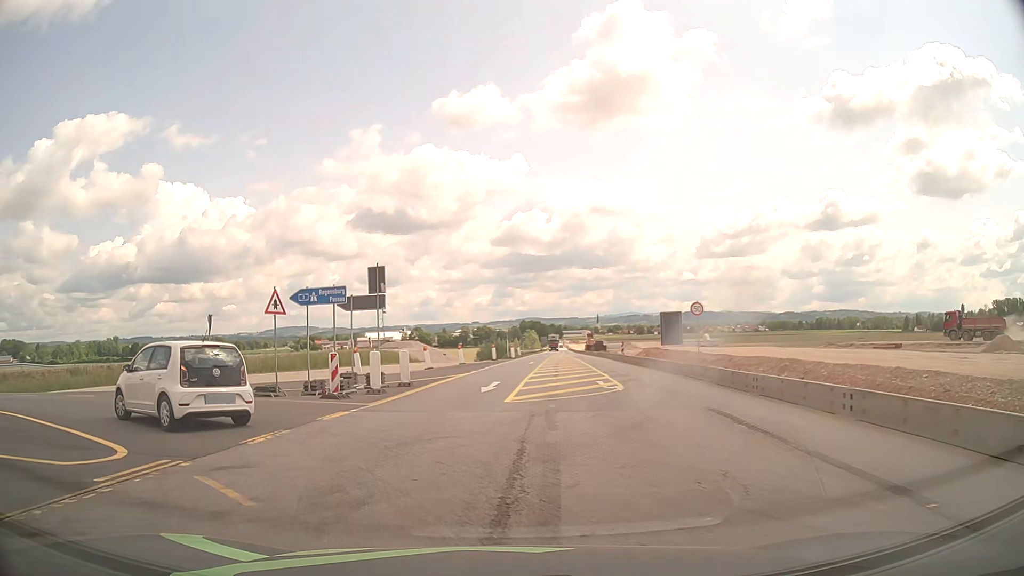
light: Day
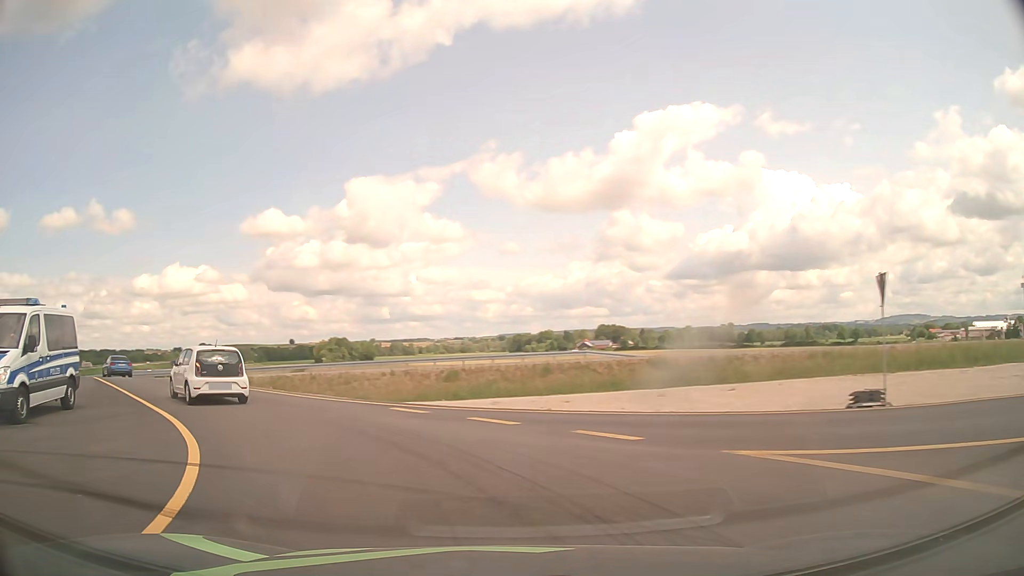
(-5.4, +12.2) m; -52°
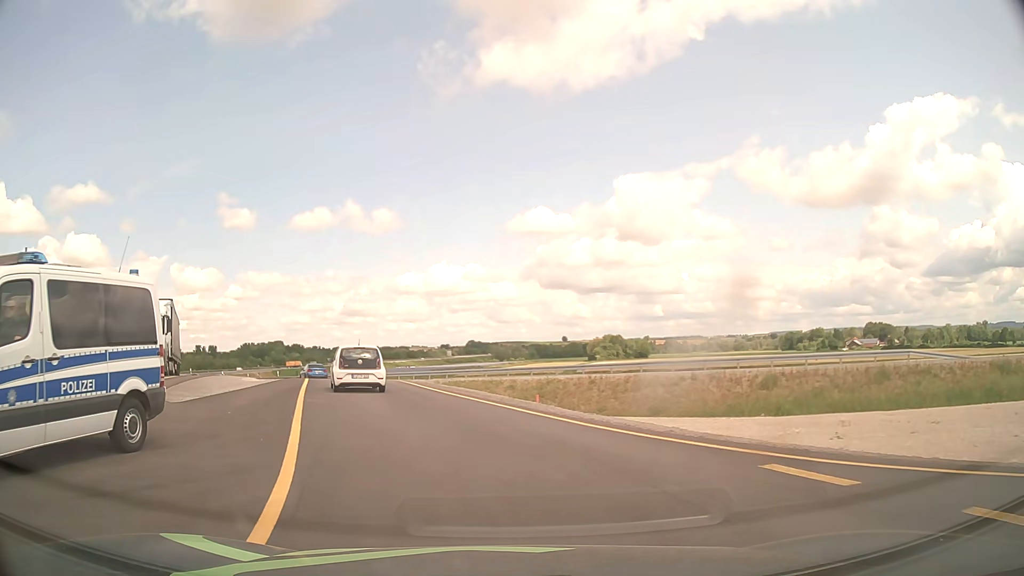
(-2.0, +7.9) m; -24°
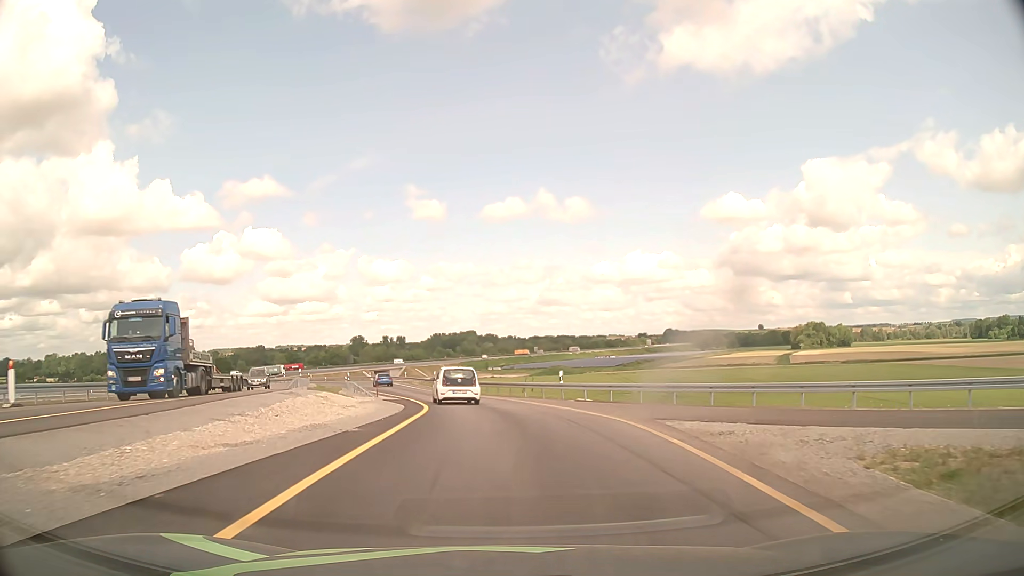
(-5.6, +27.6) m; -16°
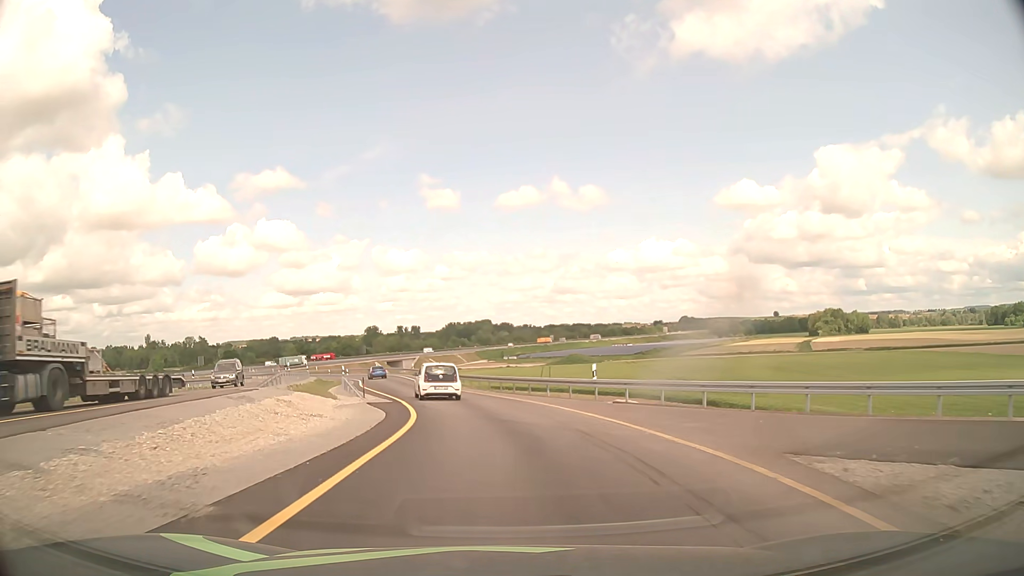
(-0.1, +7.0) m; -1°
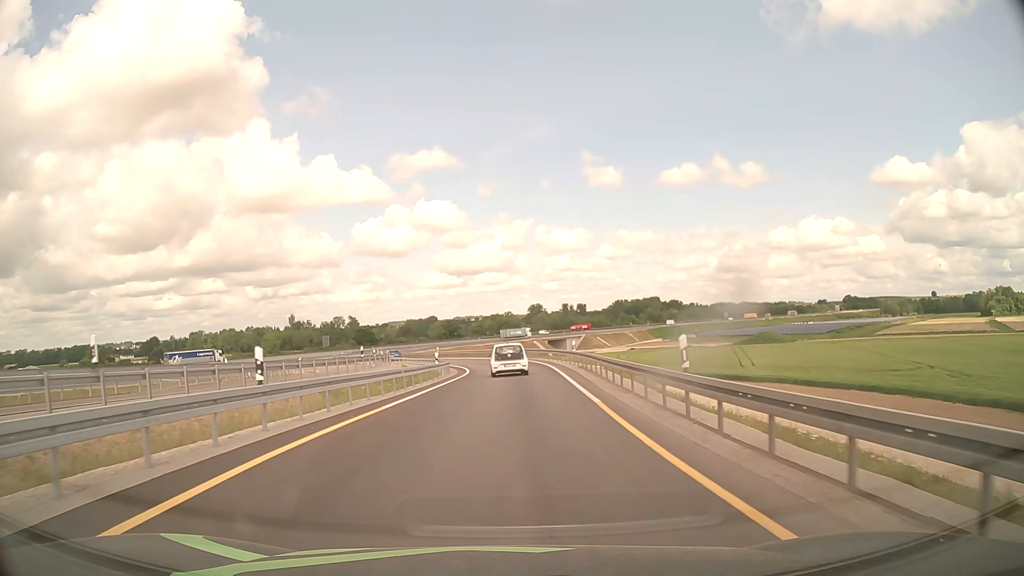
(-4.8, +37.9) m; -15°
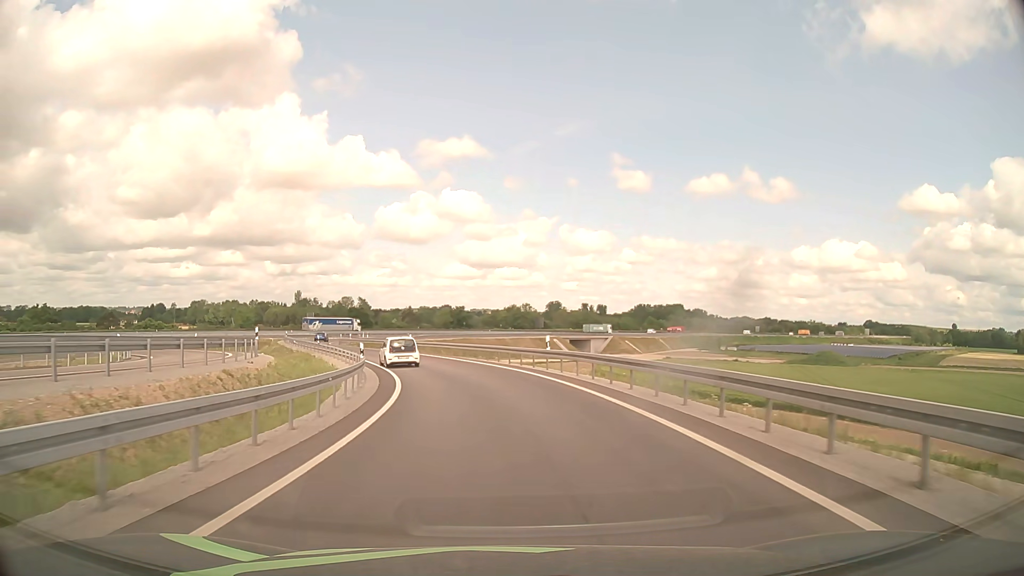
(-0.1, +34.5) m; -1°
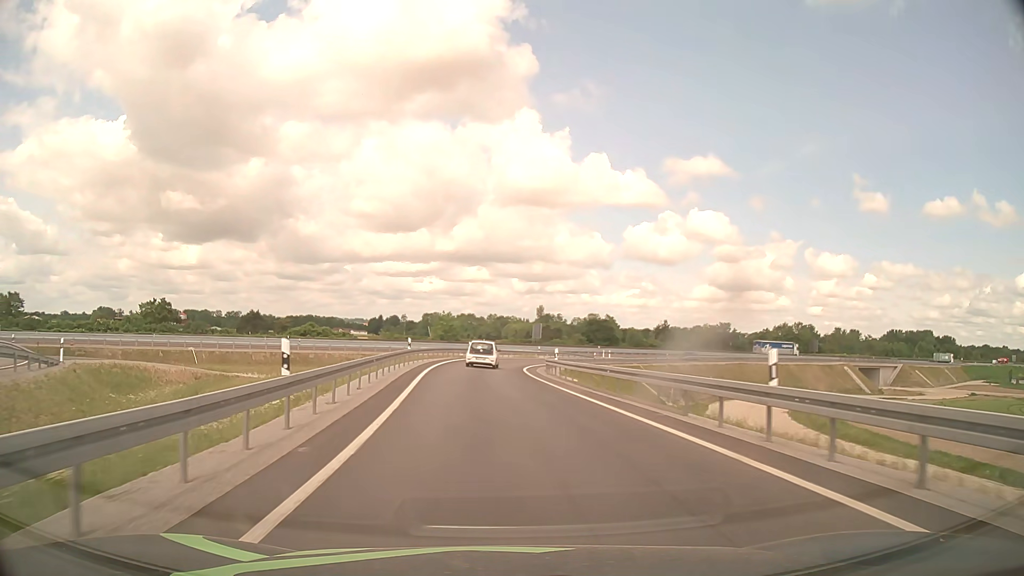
(-7.3, +43.4) m; -20°
(0, +10) (-1, +20) (-2, +30) (-2, +40) (-2, +50) (0, +60) (+2, +70) (+5, +79) (+9, +88) (+14, +97) m
